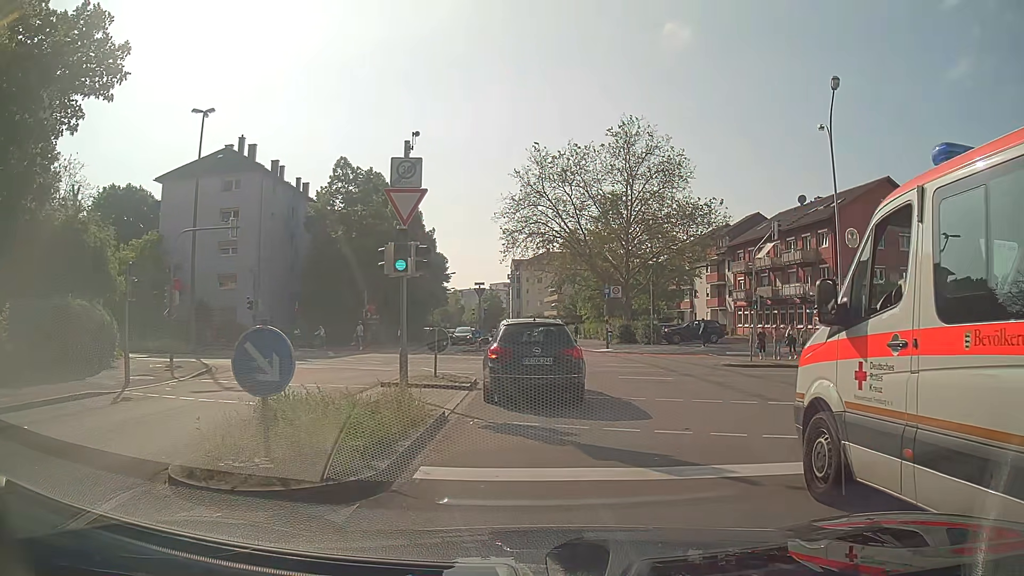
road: residential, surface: asphalt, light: Day
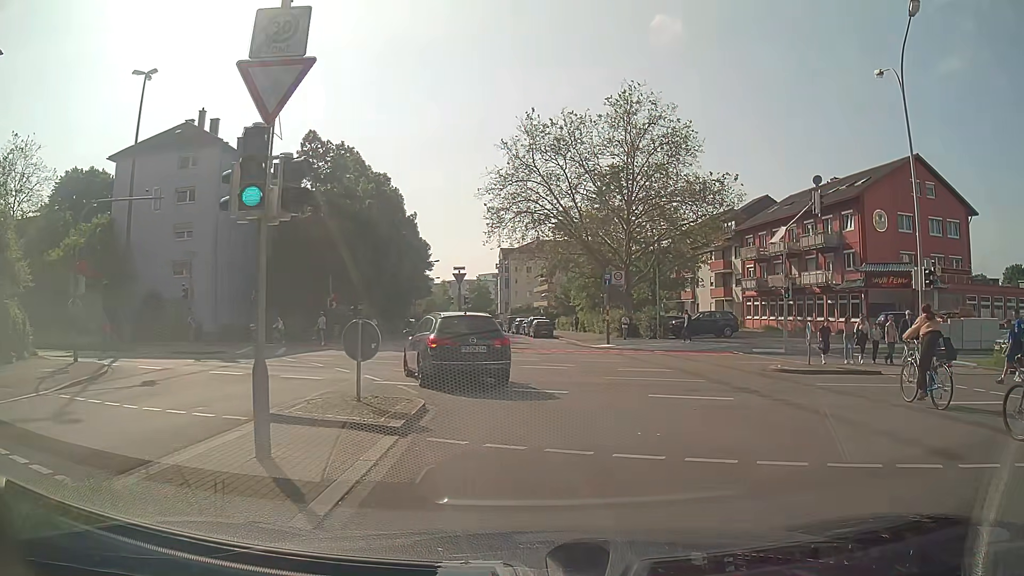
(0.0, +6.5) m; +1°
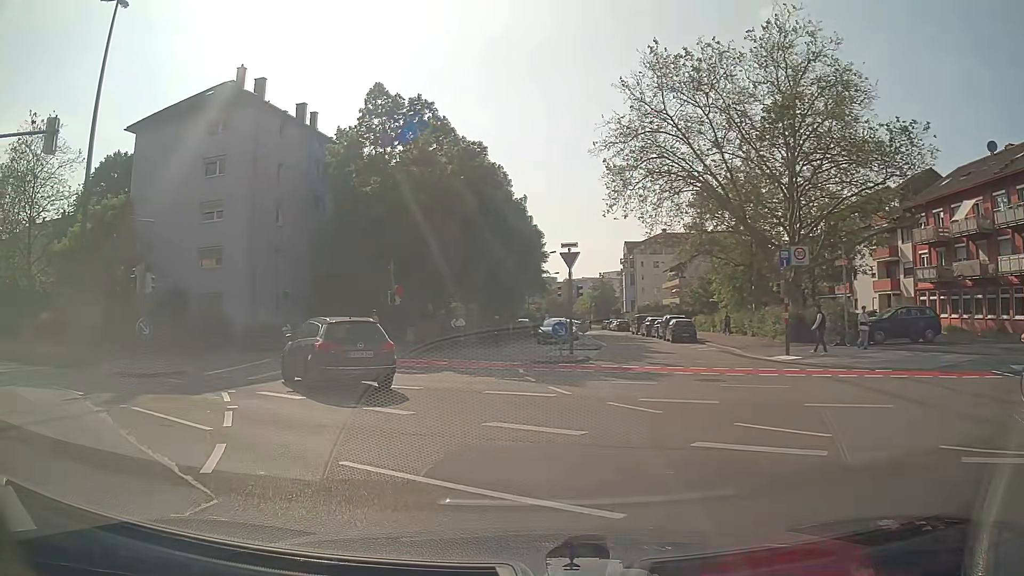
(-0.5, +12.6) m; -11°
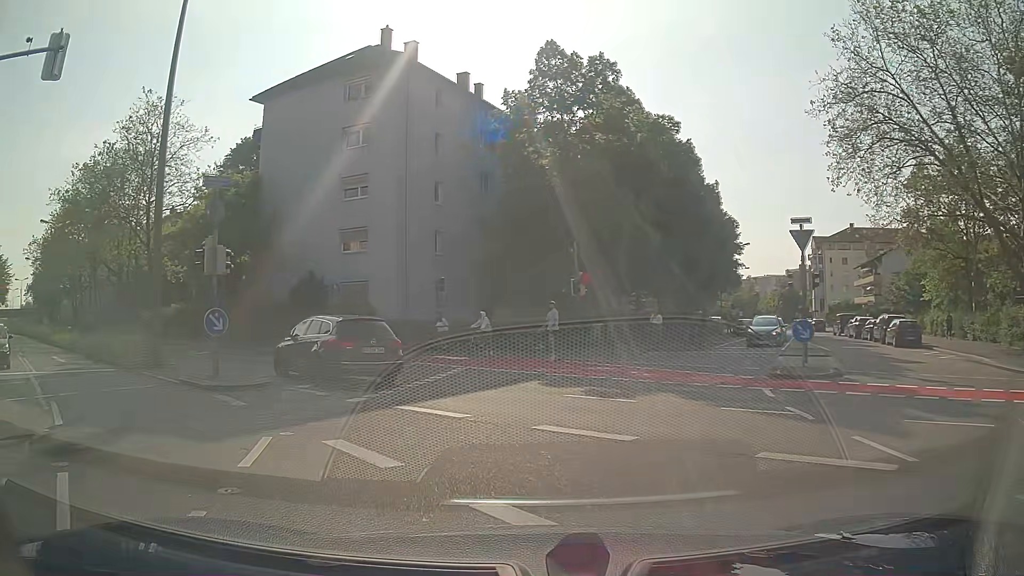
(-0.9, +6.5) m; -16°
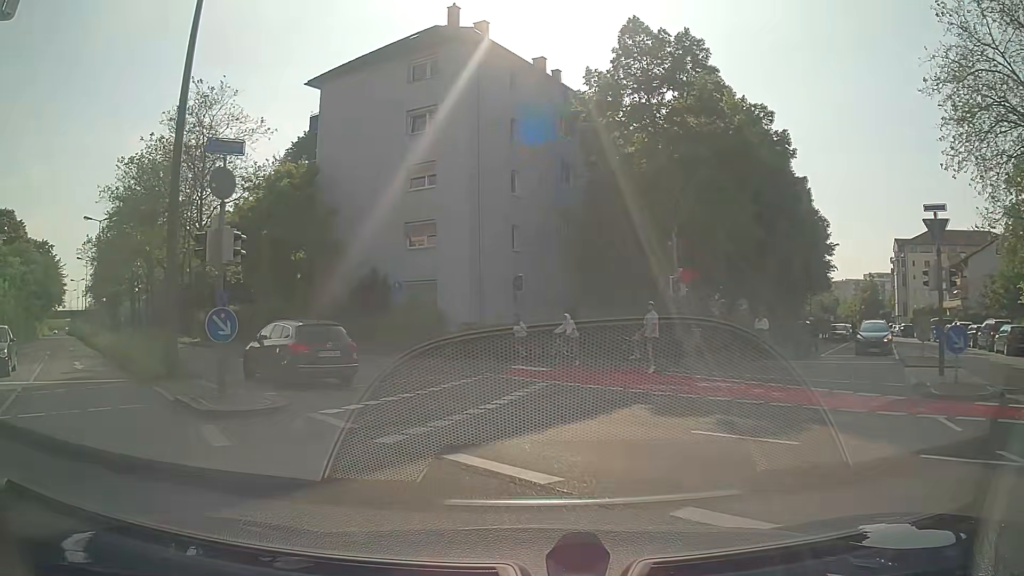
(-0.2, +3.7) m; -6°
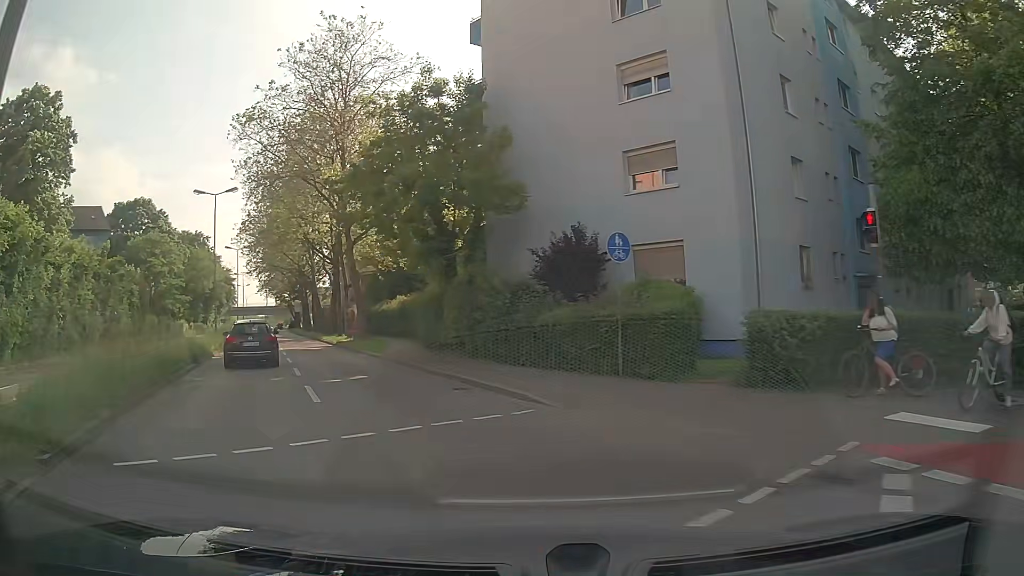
(-2.0, +12.5) m; -18°
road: secondary
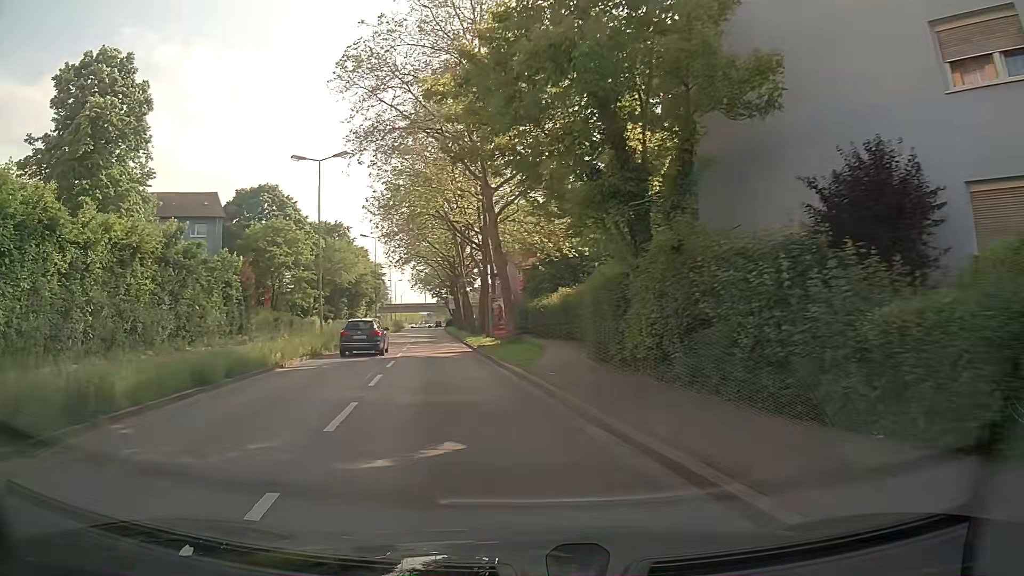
(-1.1, +9.6) m; -13°
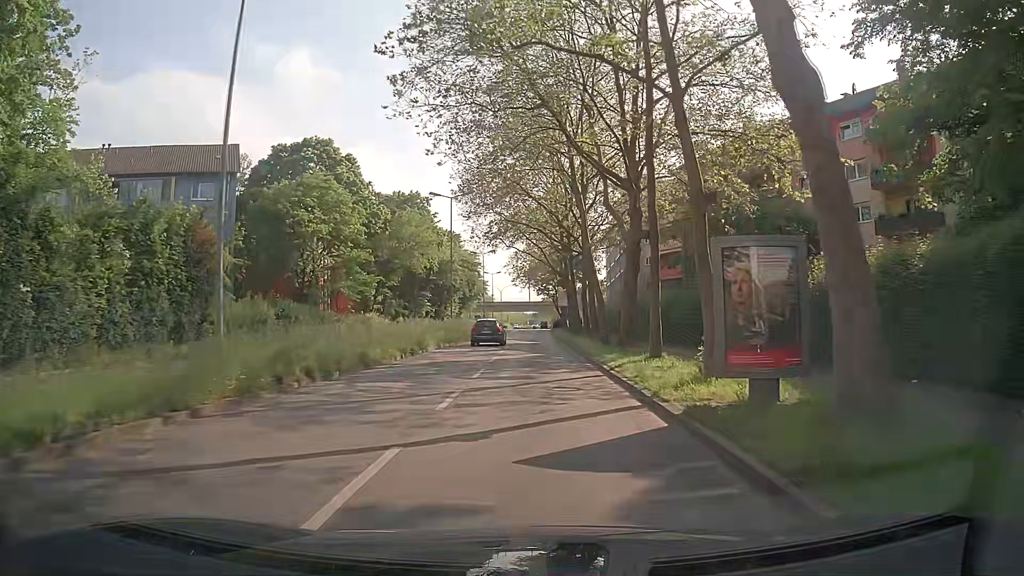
(-3.1, +22.1) m; -9°
(0, +10) (0, +20) (0, +30) (0, +40) (0, +50) (0, +60) (0, +70) (+1, +80) (+1, +90) (+1, +100) m
